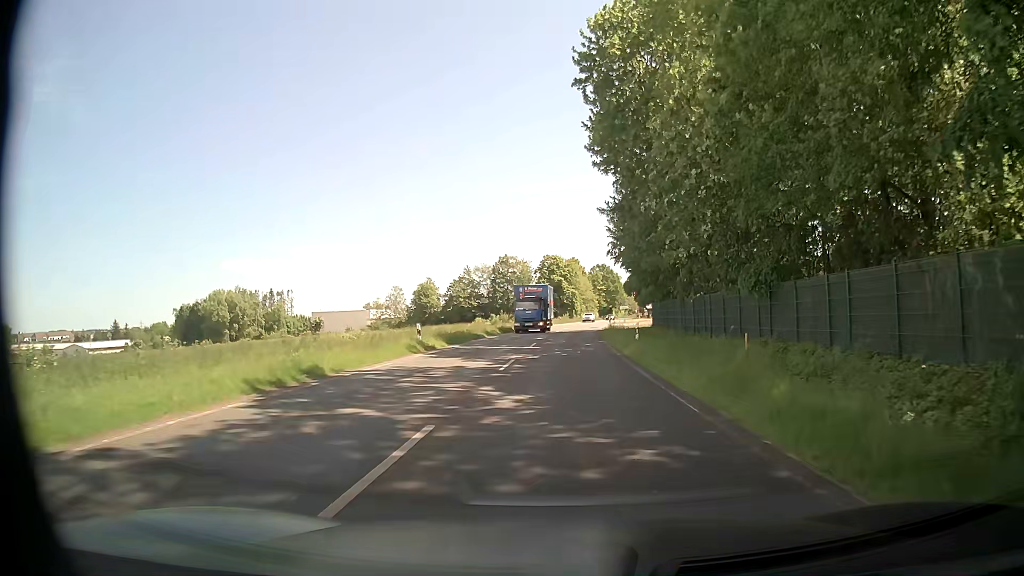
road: secondary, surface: asphalt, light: Day
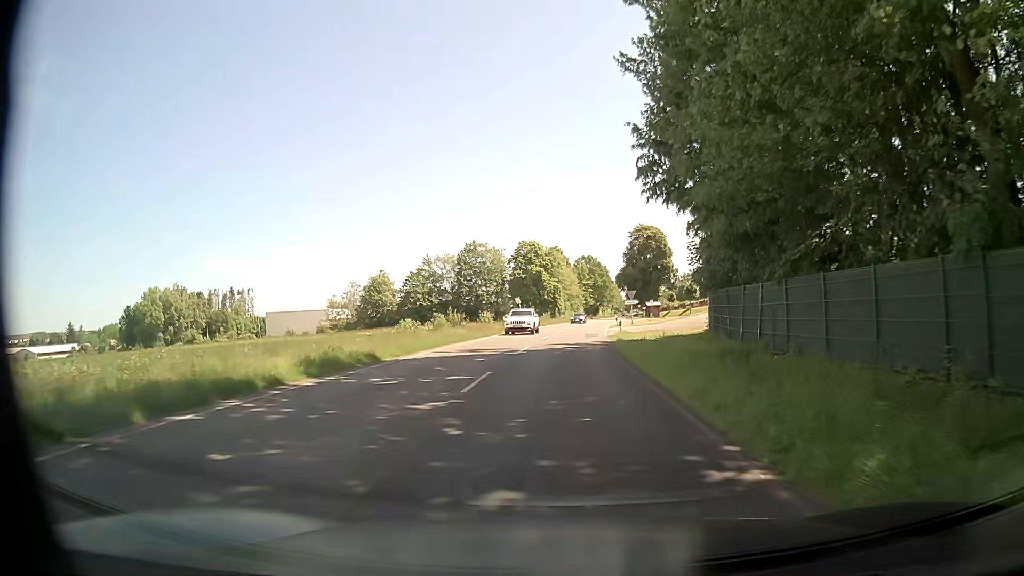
(+0.5, +28.6) m; +2°
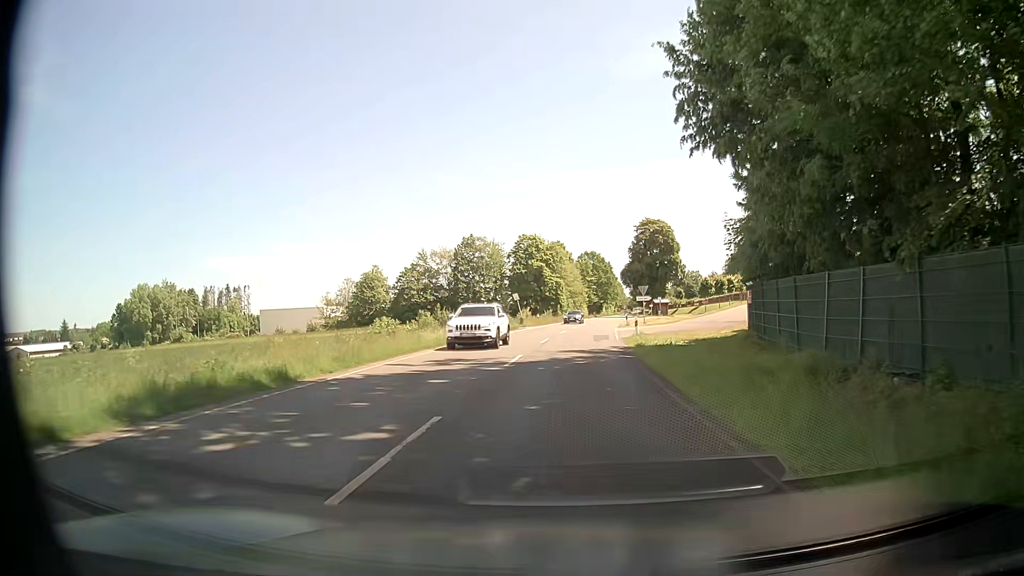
(0.0, +6.9) m; -1°
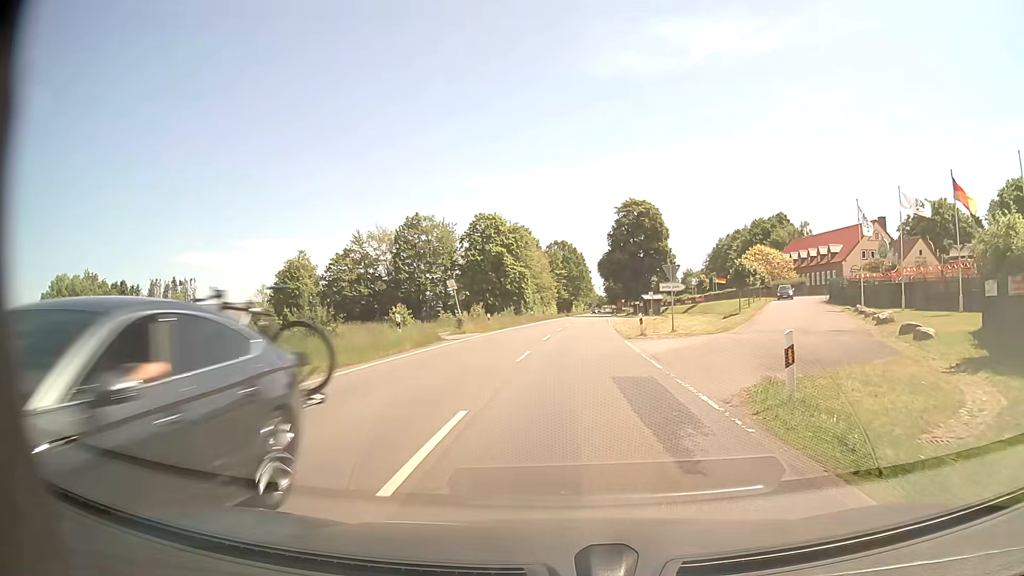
(+0.4, +23.4) m; +4°
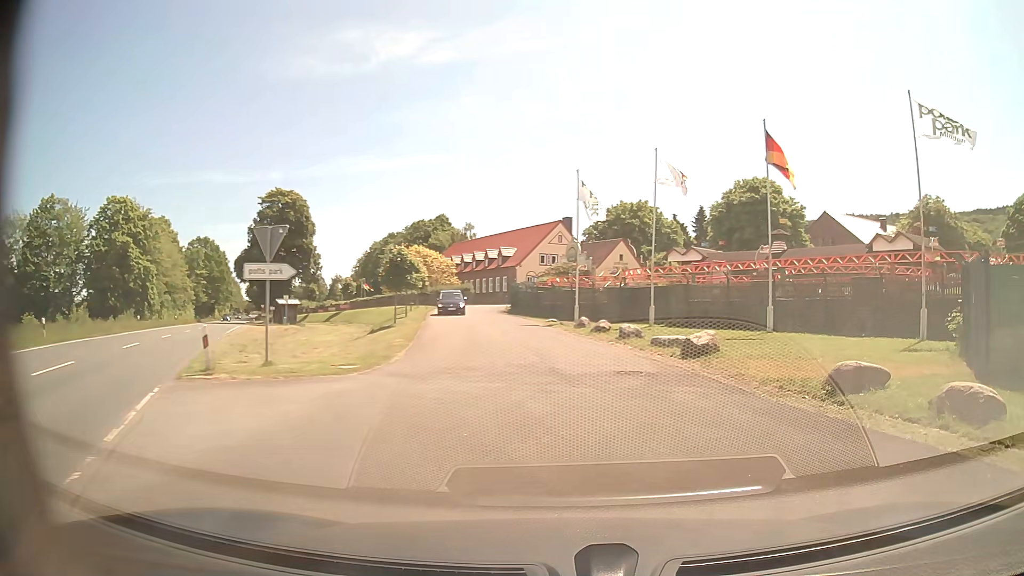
(+2.6, +14.8) m; +27°
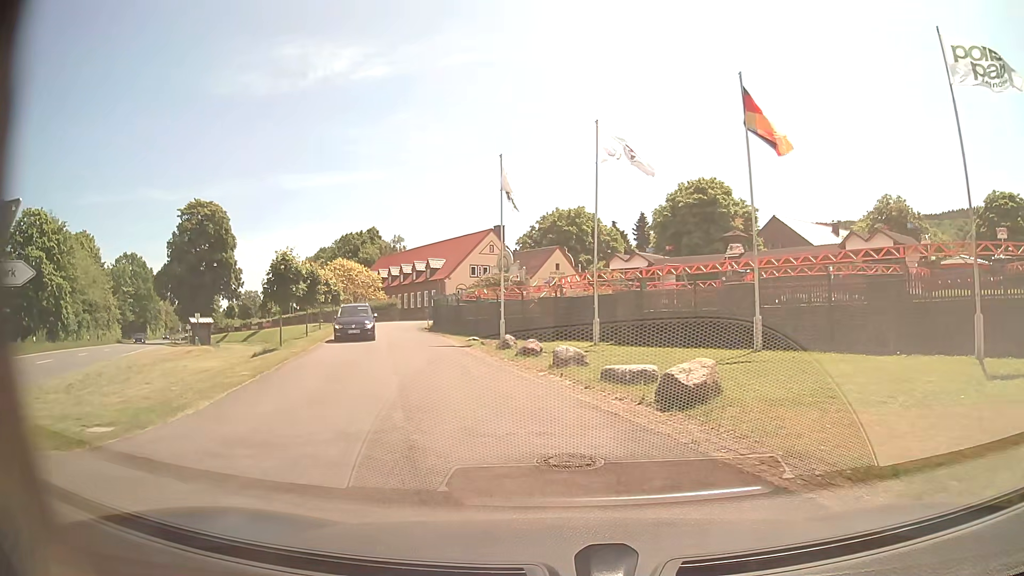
(+0.8, +6.5) m; +8°
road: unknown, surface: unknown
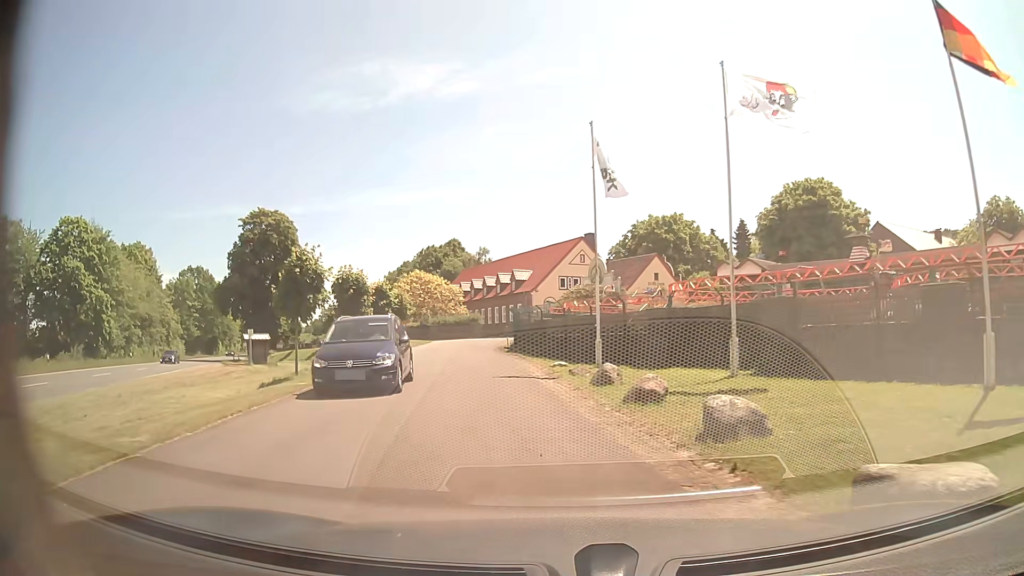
(-0.5, +7.3) m; -9°
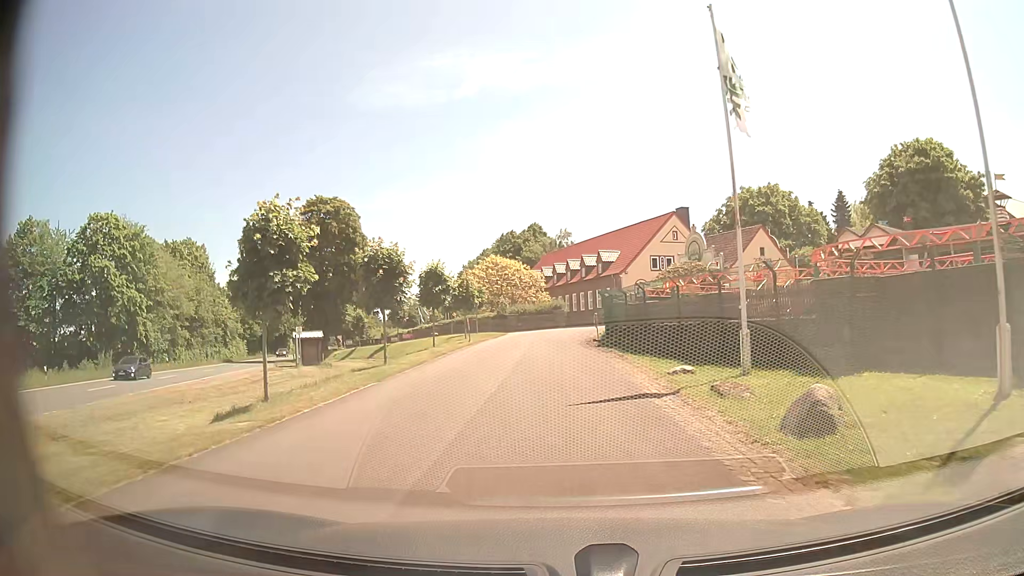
(-0.3, +7.8) m; -6°
(0, +10) (0, +20) (-1, +30) (-1, +40) (+1, +50) (+6, +59) (+14, +63) (+24, +64) (+34, +65) (+44, +64) m
